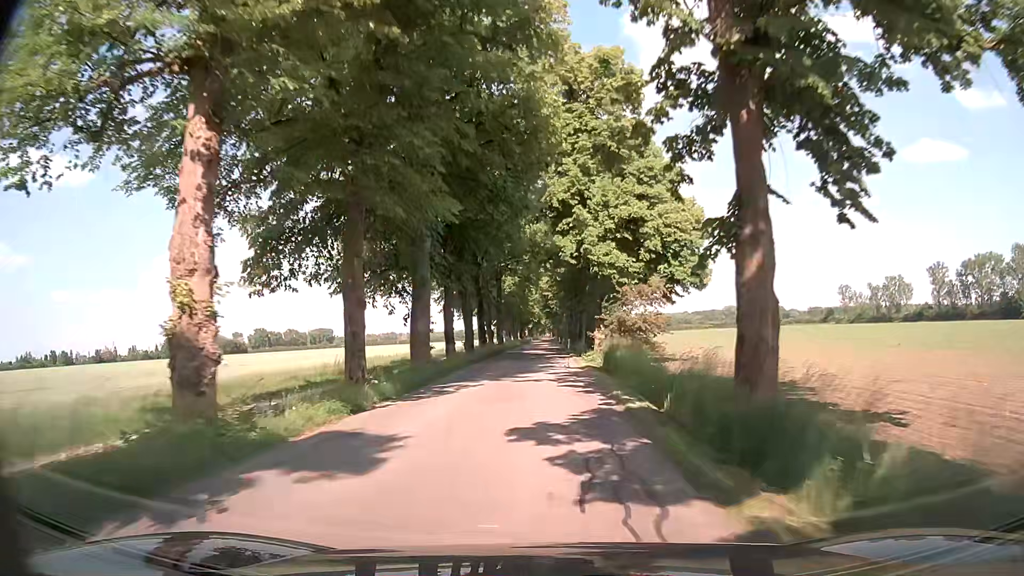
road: tertiary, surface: asphalt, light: Day
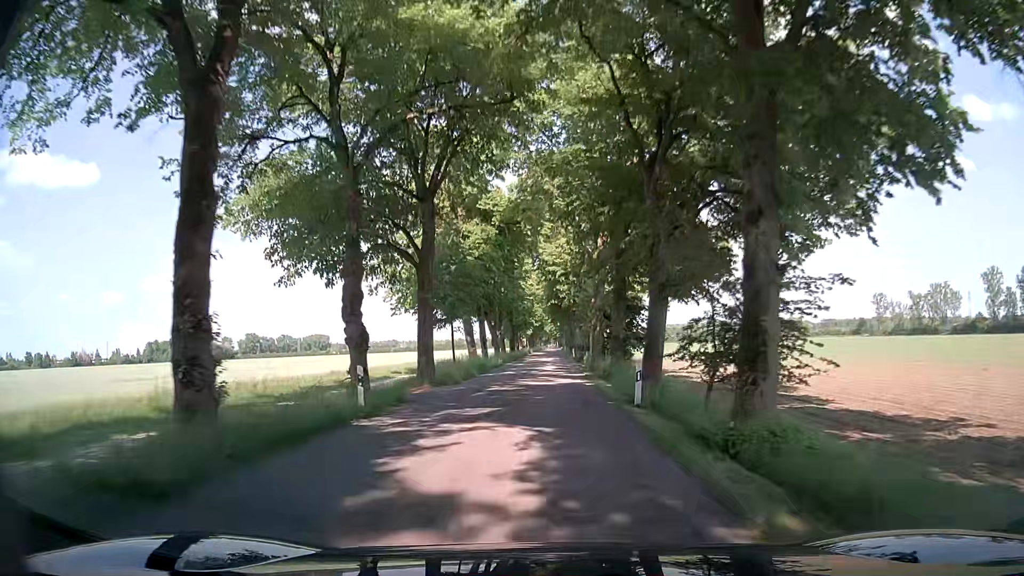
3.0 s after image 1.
(-0.1, +44.6) m; -1°
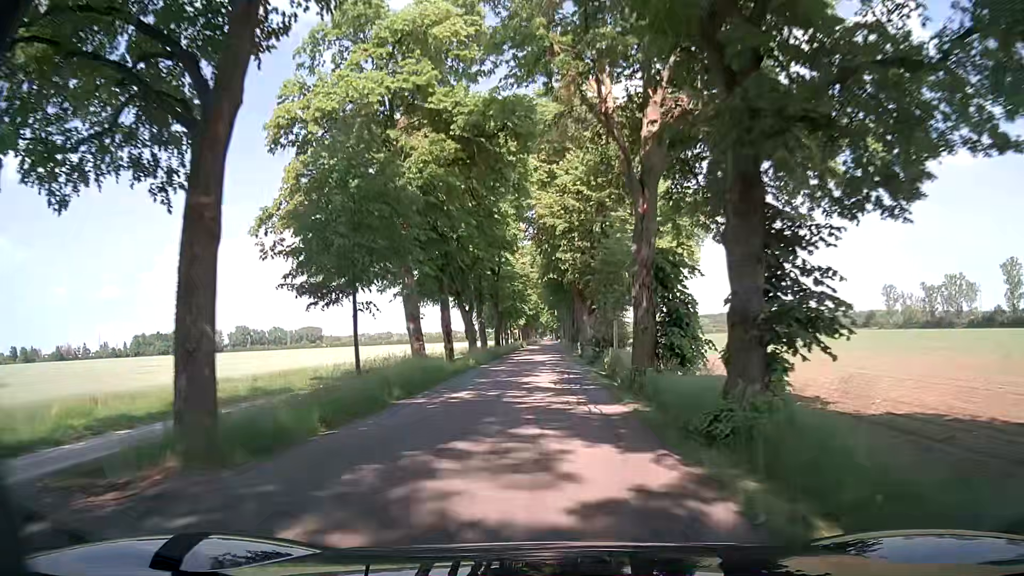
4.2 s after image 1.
(+0.2, +17.8) m; 0°
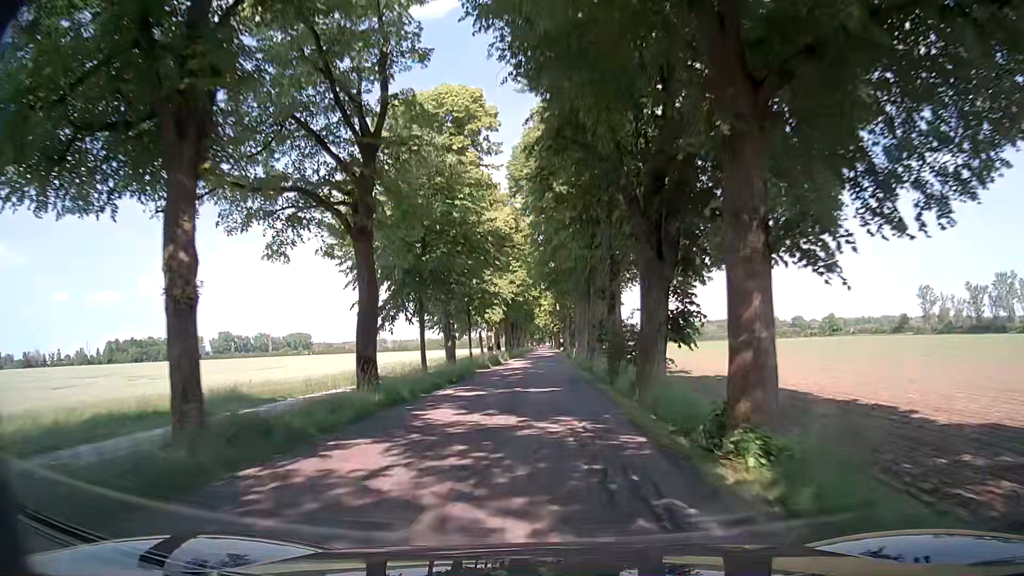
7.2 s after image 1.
(+0.5, +44.6) m; +1°
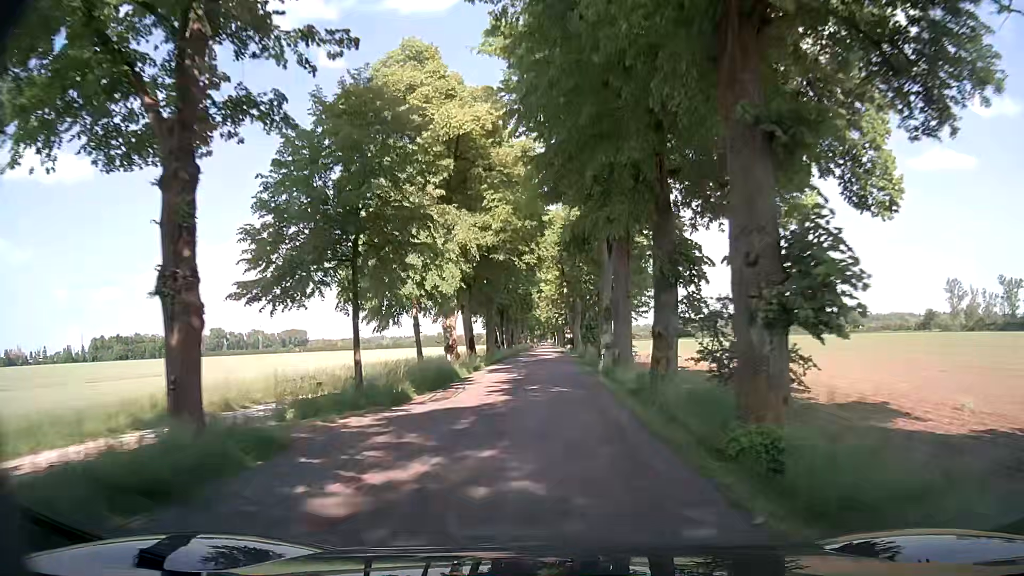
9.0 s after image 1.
(-0.1, +26.8) m; 0°
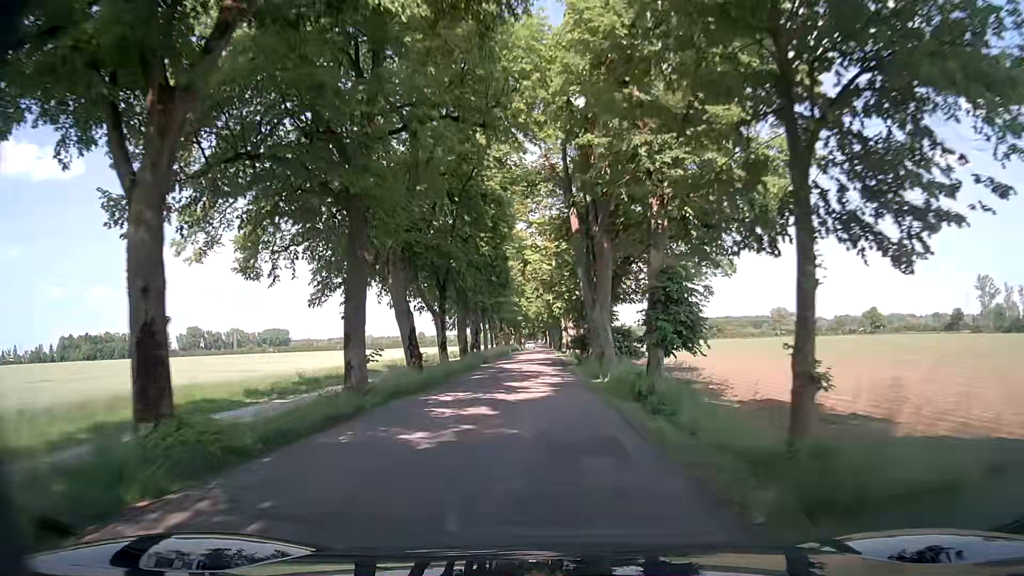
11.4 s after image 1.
(+0.2, +35.8) m; 0°
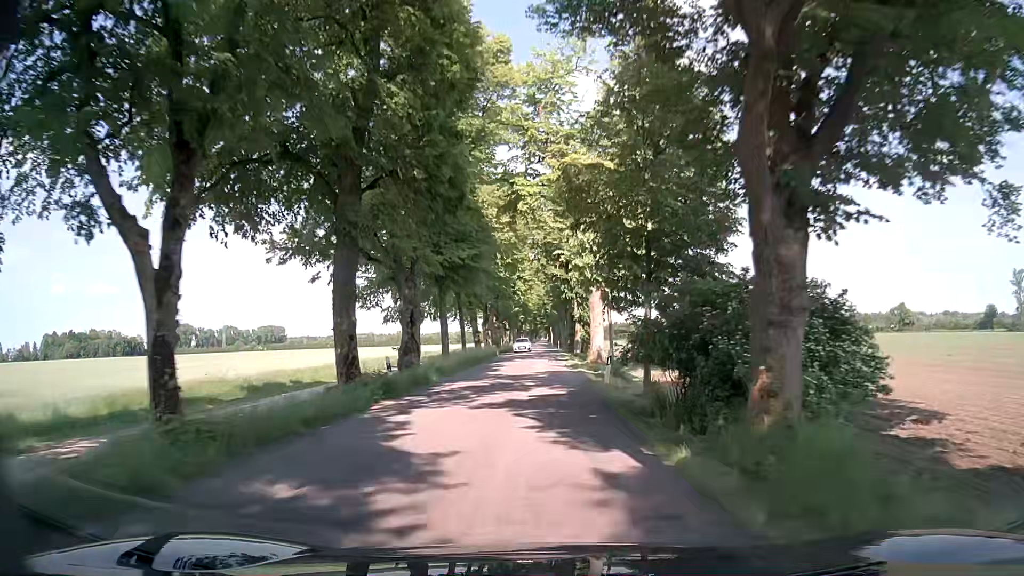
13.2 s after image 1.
(0.0, +26.7) m; 0°
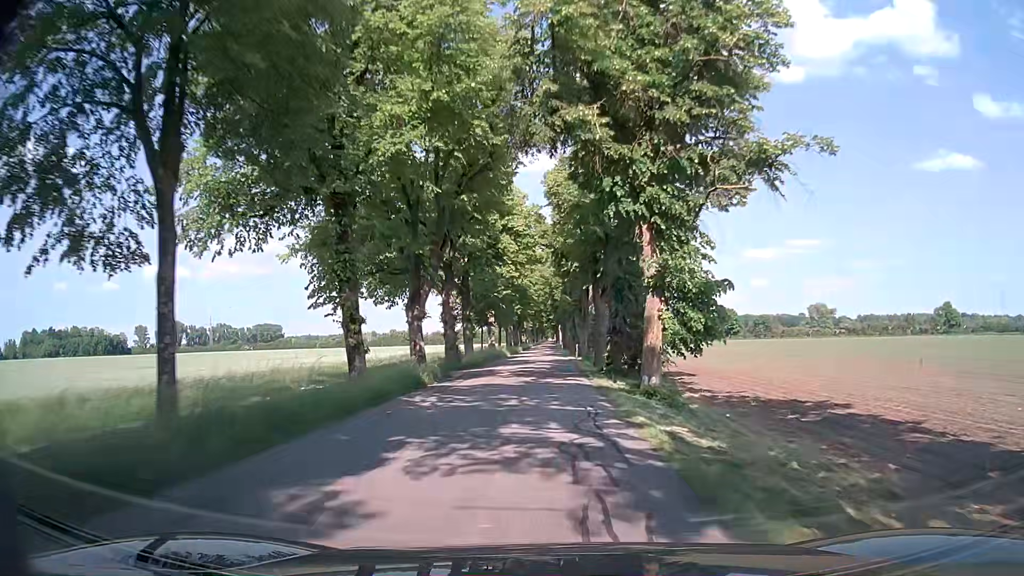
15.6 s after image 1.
(0.0, +35.1) m; 0°
(0, +10) (0, +20) (0, +30) (0, +40) (0, +50) (-1, +60) (-1, +70) (-1, +80) (-1, +90) (-1, +100) m
